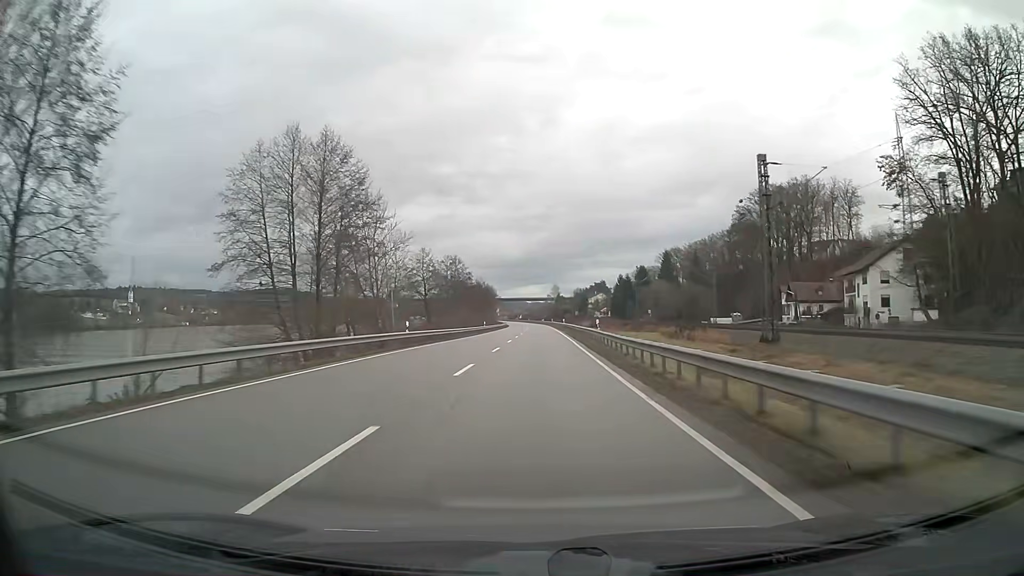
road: primary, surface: asphalt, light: Day
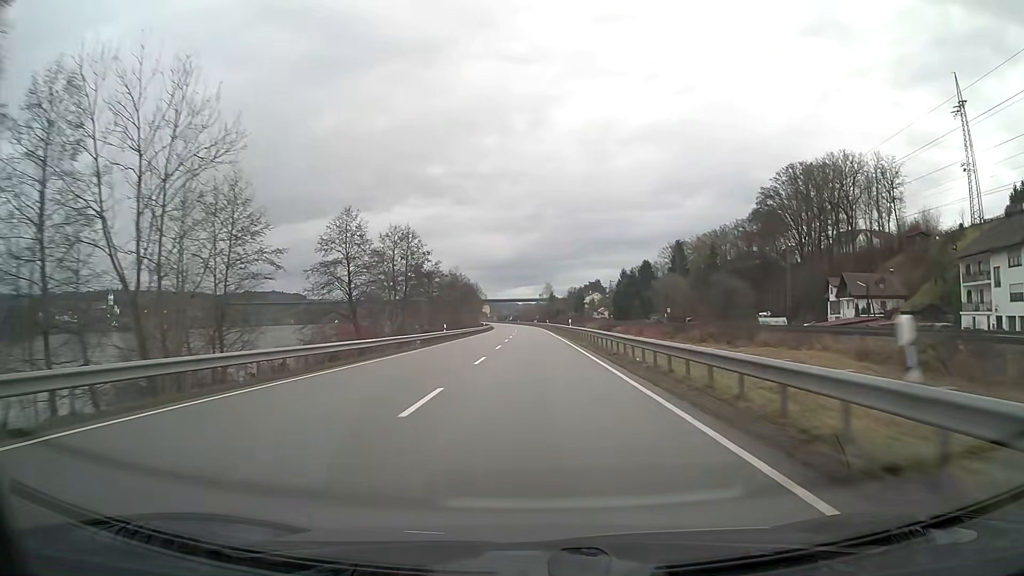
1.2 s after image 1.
(+0.2, +30.9) m; +1°
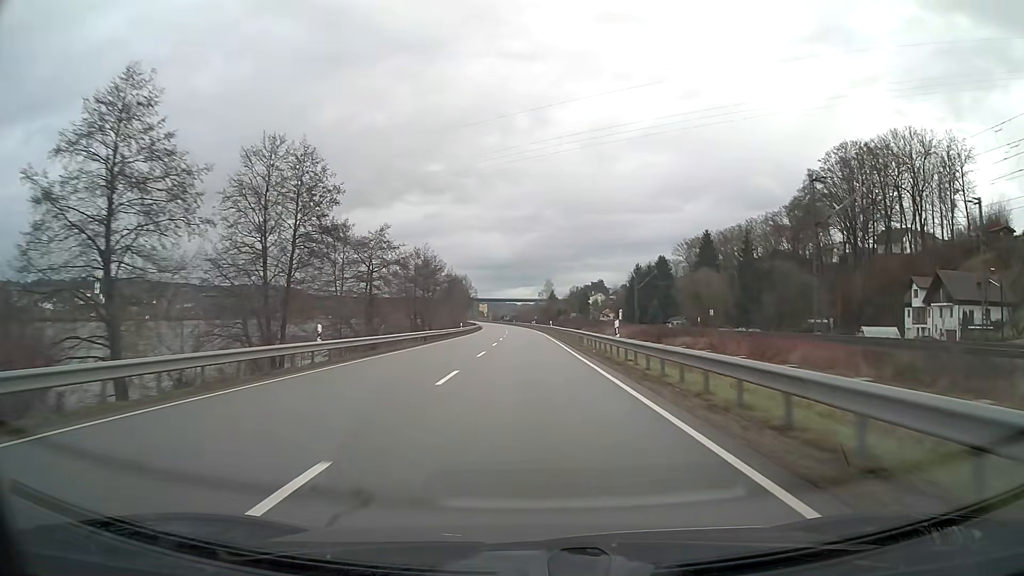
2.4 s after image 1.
(0.0, +31.1) m; 0°
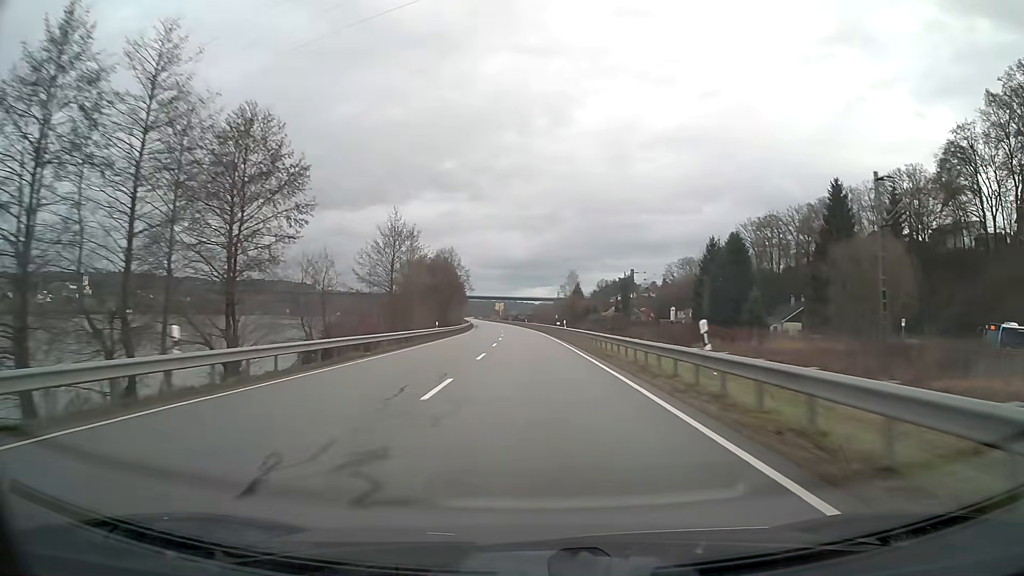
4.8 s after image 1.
(-0.8, +62.6) m; -1°
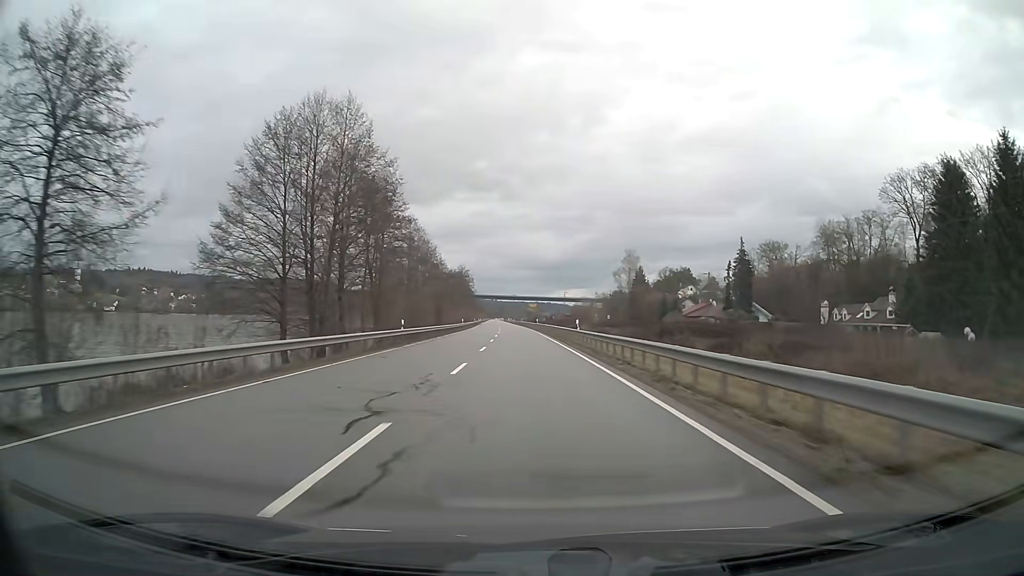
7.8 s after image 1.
(-1.8, +78.7) m; -3°
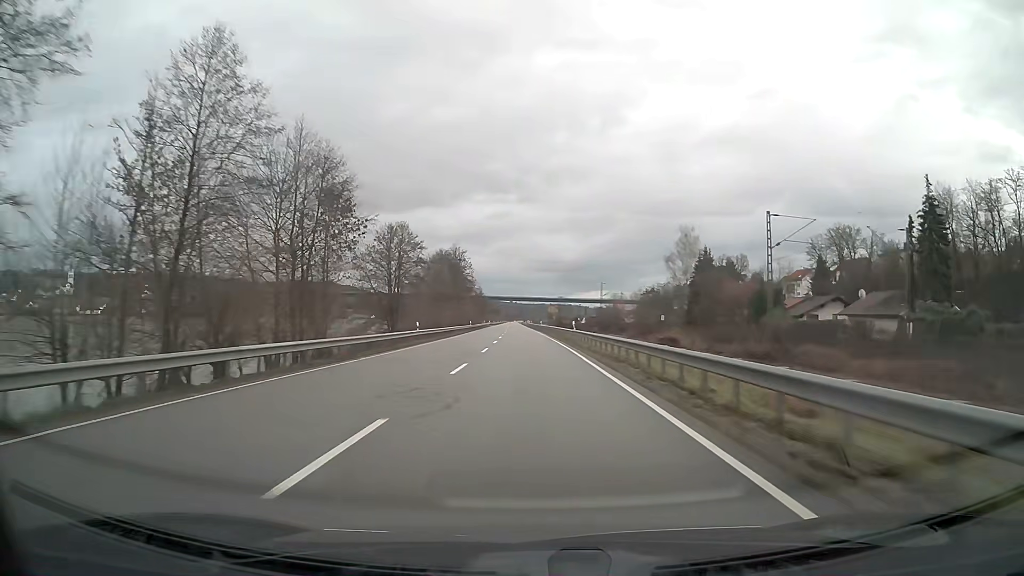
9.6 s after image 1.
(-0.7, +47.4) m; -2°
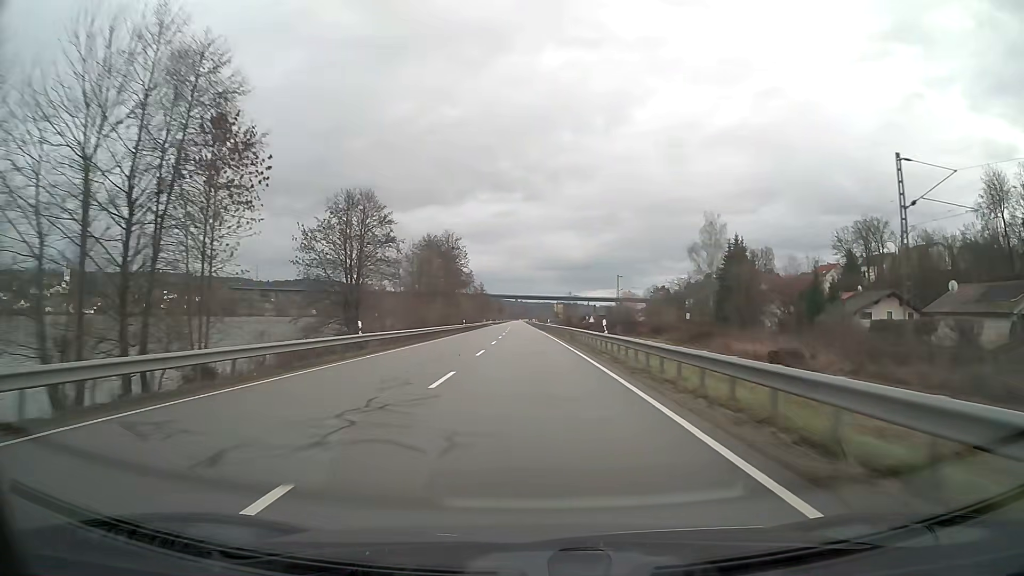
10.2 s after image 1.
(-0.1, +15.8) m; 0°
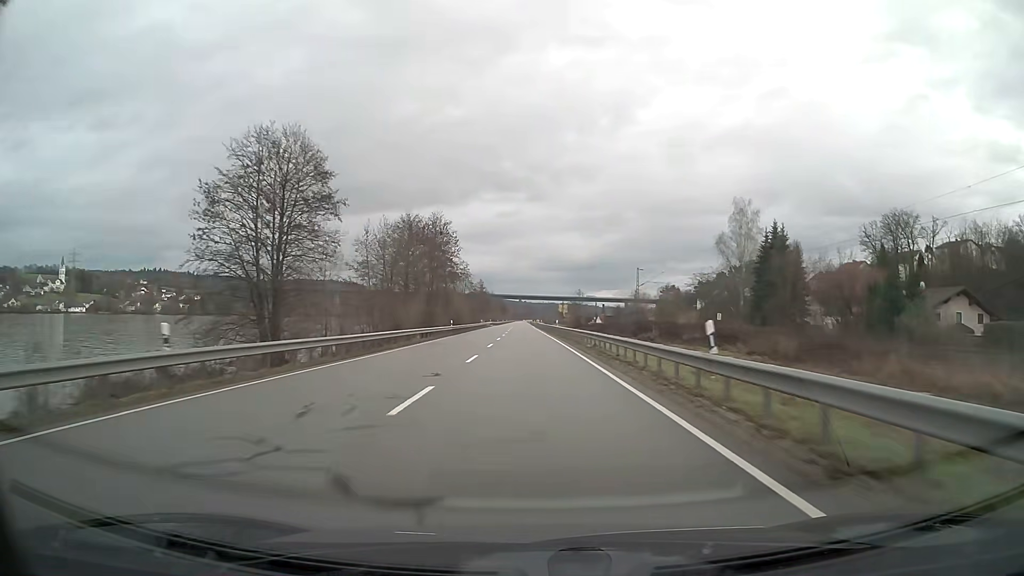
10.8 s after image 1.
(-0.1, +15.8) m; 0°
(0, +10) (0, +20) (0, +30) (0, +40) (0, +50) (-1, +60) (-1, +70) (-1, +80) (-1, +90) (-1, +100) m
